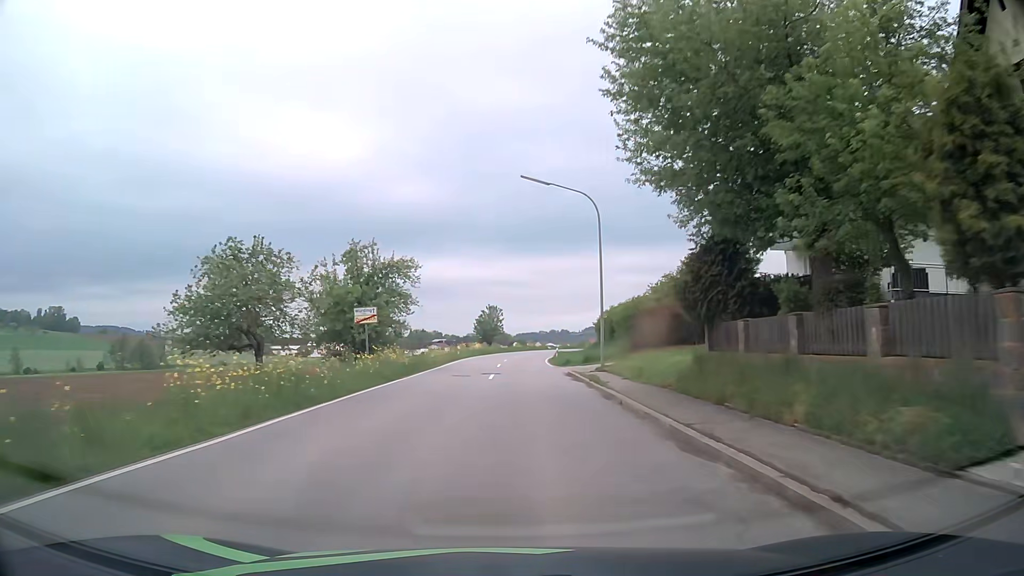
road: secondary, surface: asphalt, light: Day
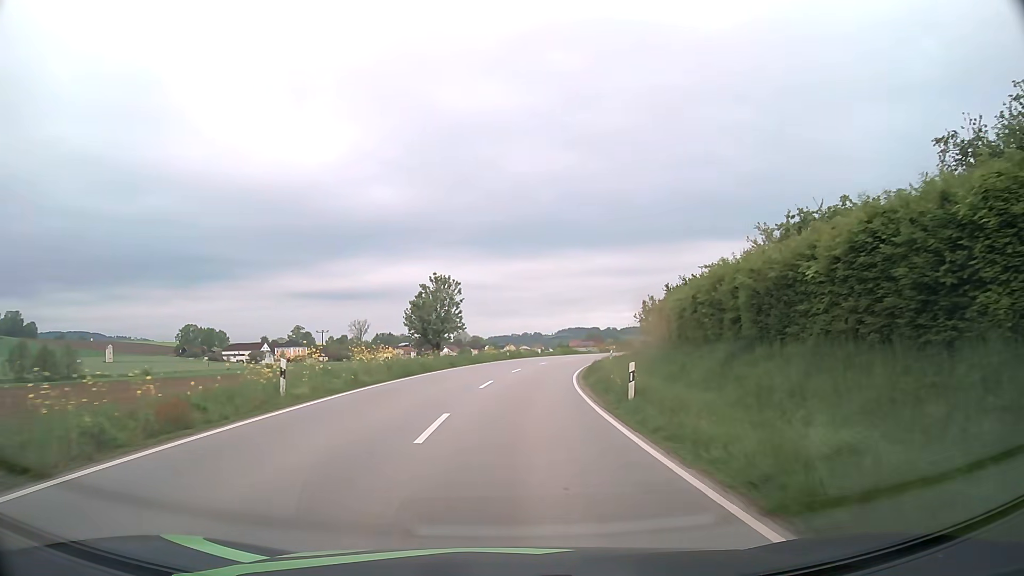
(+0.5, +40.9) m; +3°
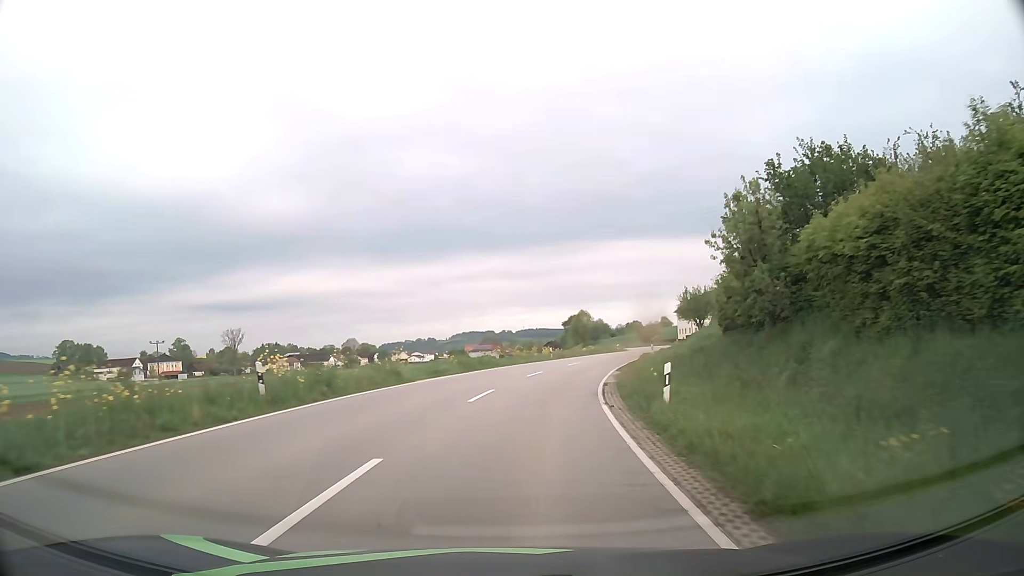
(+2.6, +40.8) m; +9°
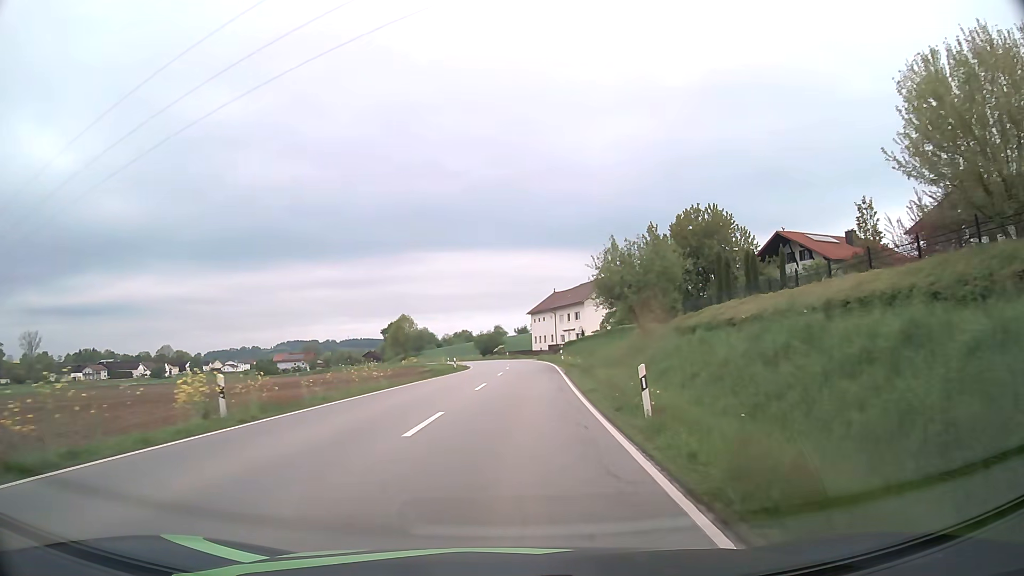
(+5.2, +40.8) m; +14°
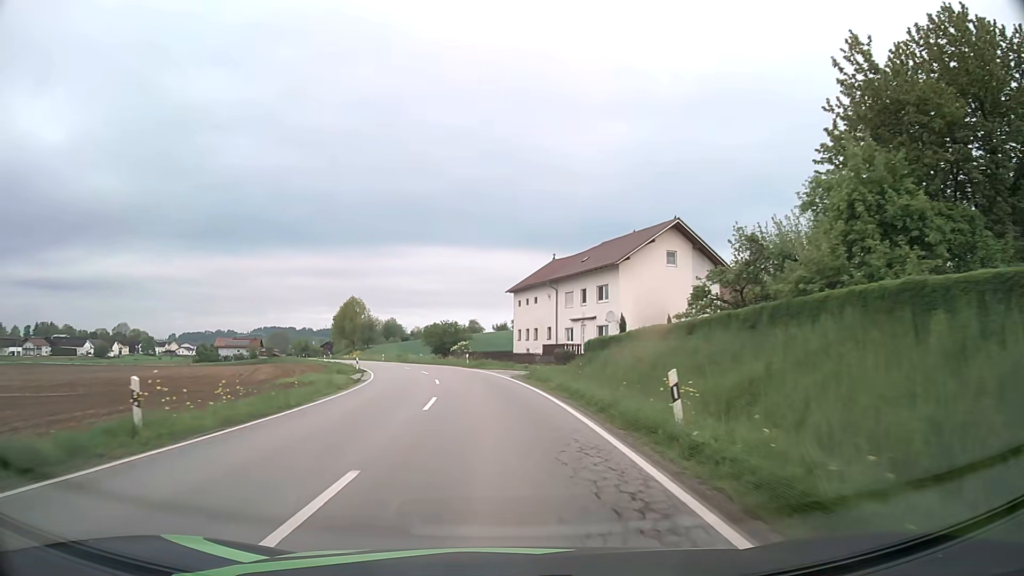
(+1.7, +42.7) m; +2°
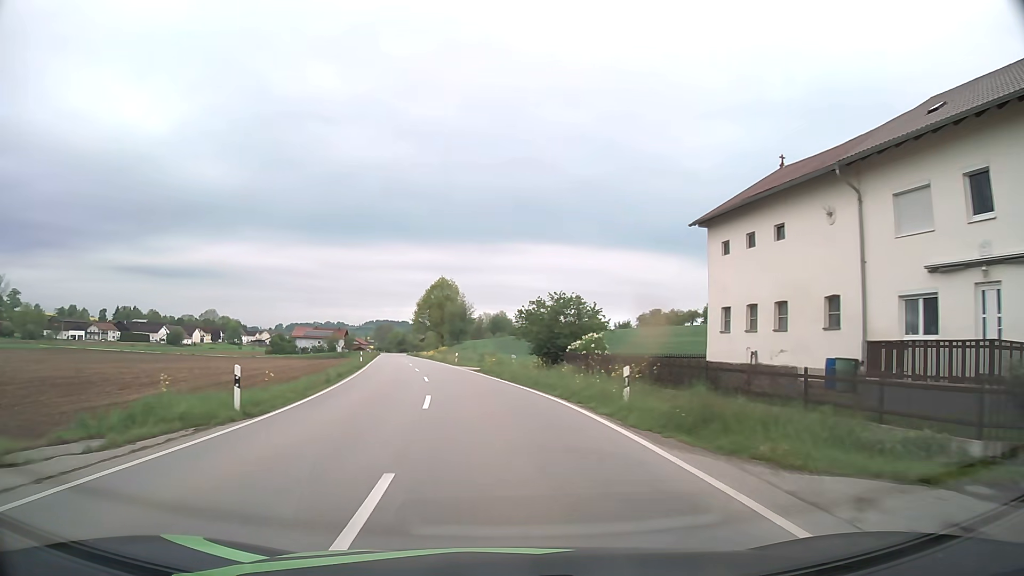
(-2.7, +36.4) m; -9°
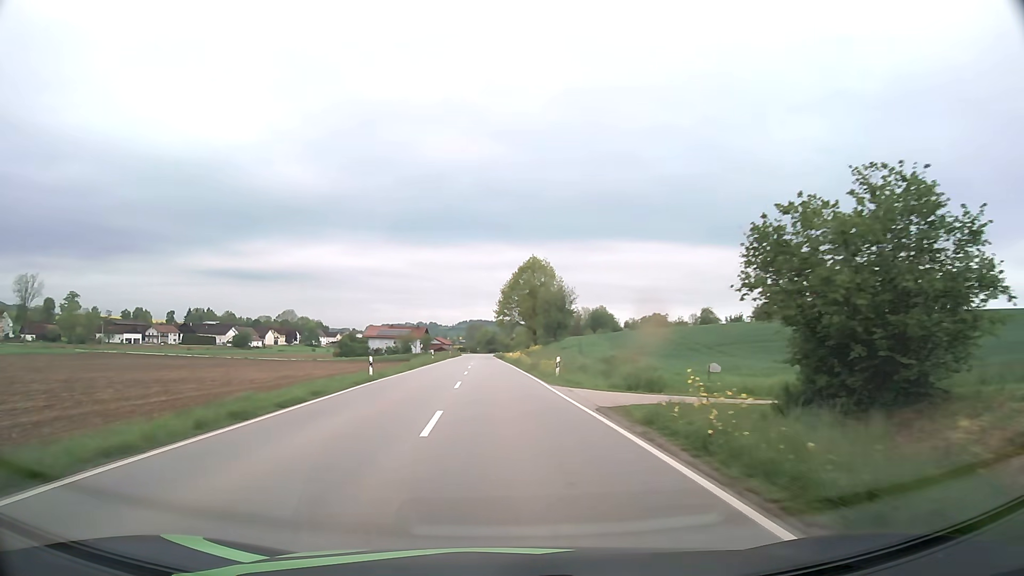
(-2.3, +28.8) m; -8°
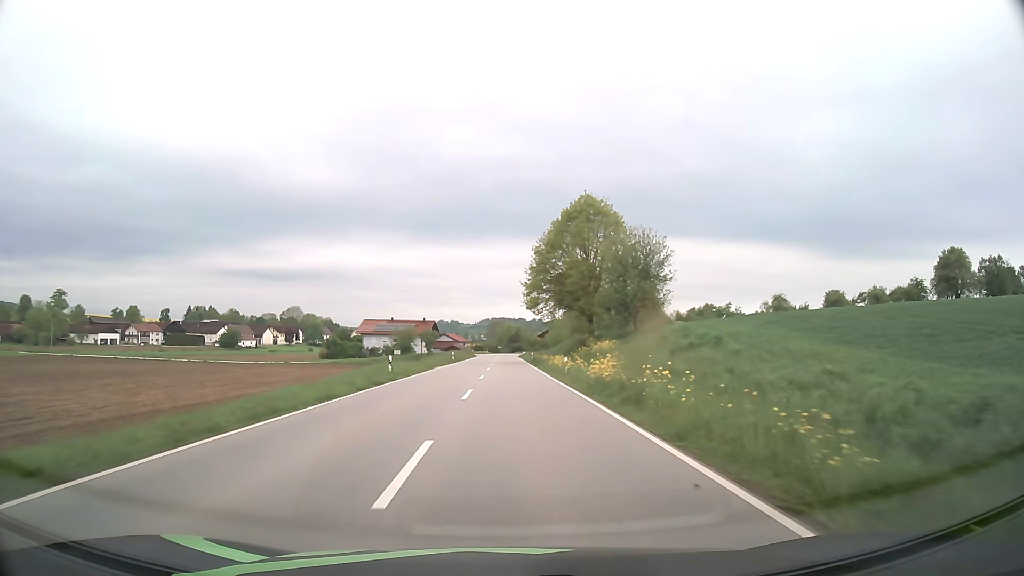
(-1.5, +40.6) m; -2°
(0, +10) (0, +20) (0, +30) (0, +40) (0, +50) (0, +60) (0, +70) (0, +80) (0, +90) (0, +100) m
